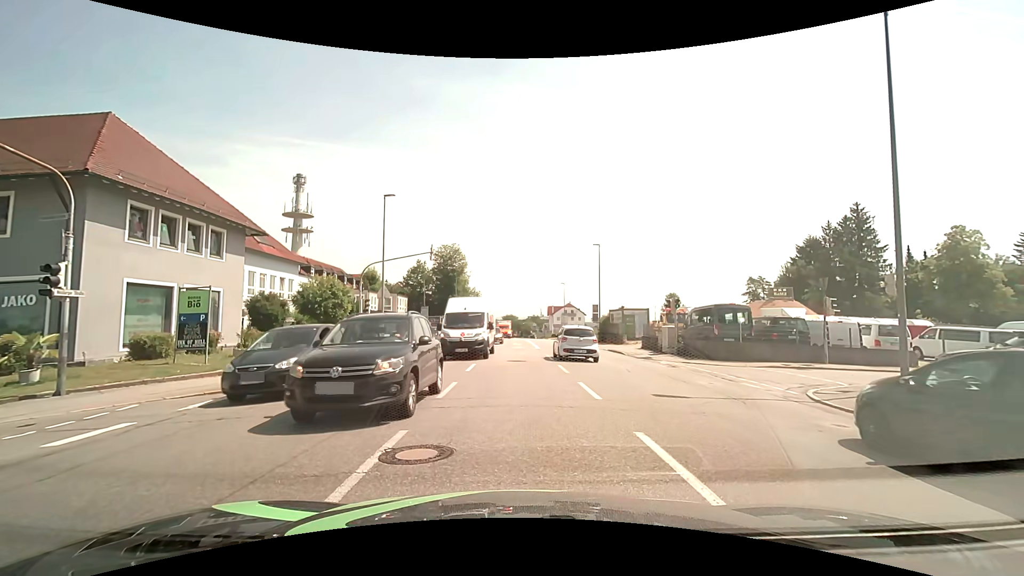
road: tertiary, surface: asphalt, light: Day
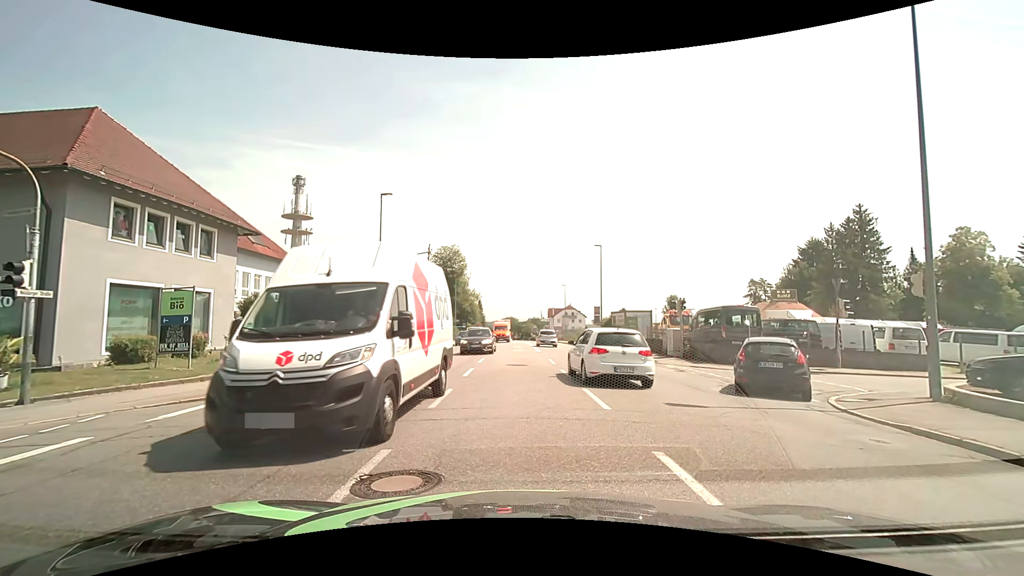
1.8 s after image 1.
(0.0, +0.8) m; 0°
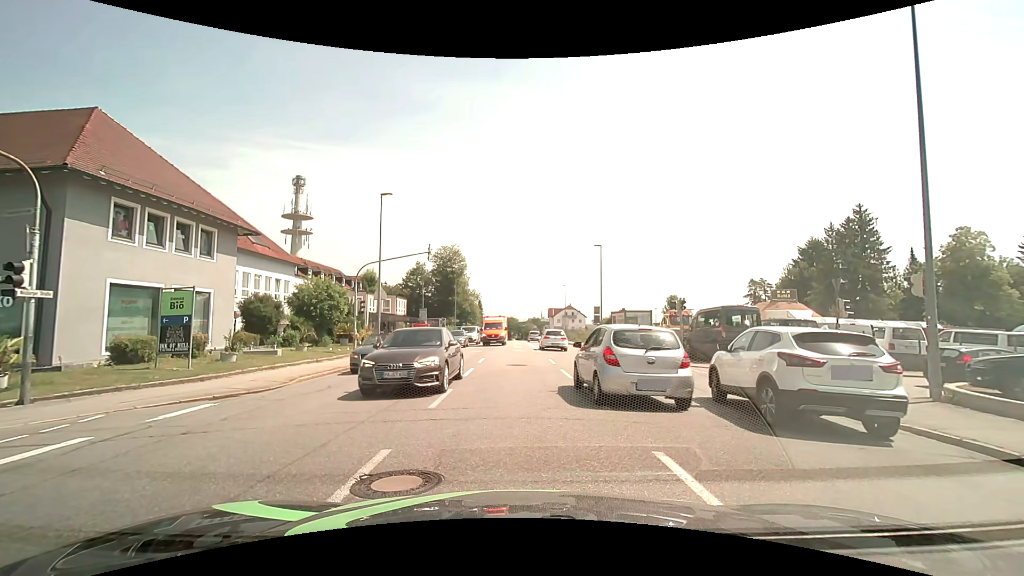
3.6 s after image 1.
(0.0, 0.0) m; 0°
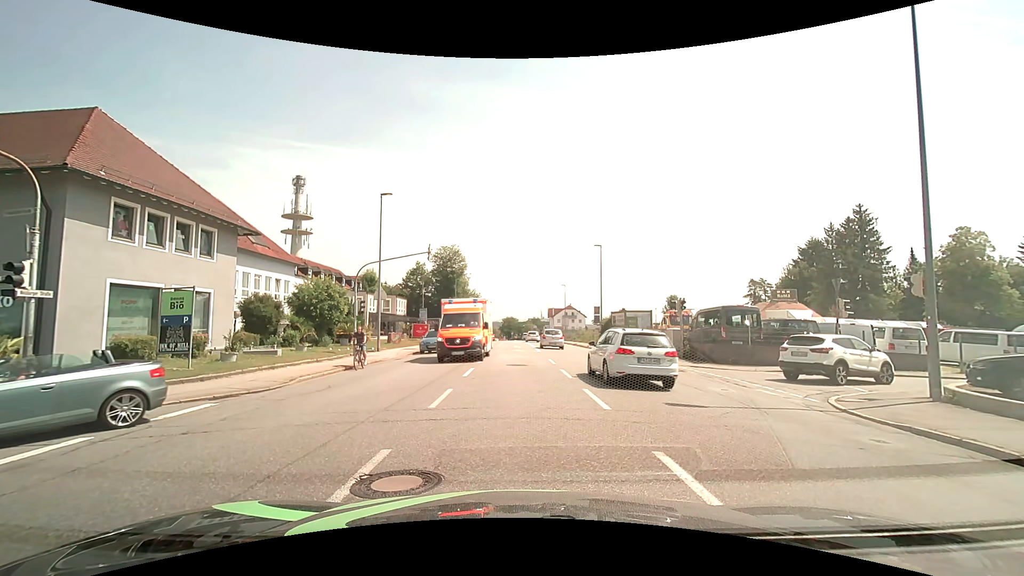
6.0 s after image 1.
(0.0, 0.0) m; 0°
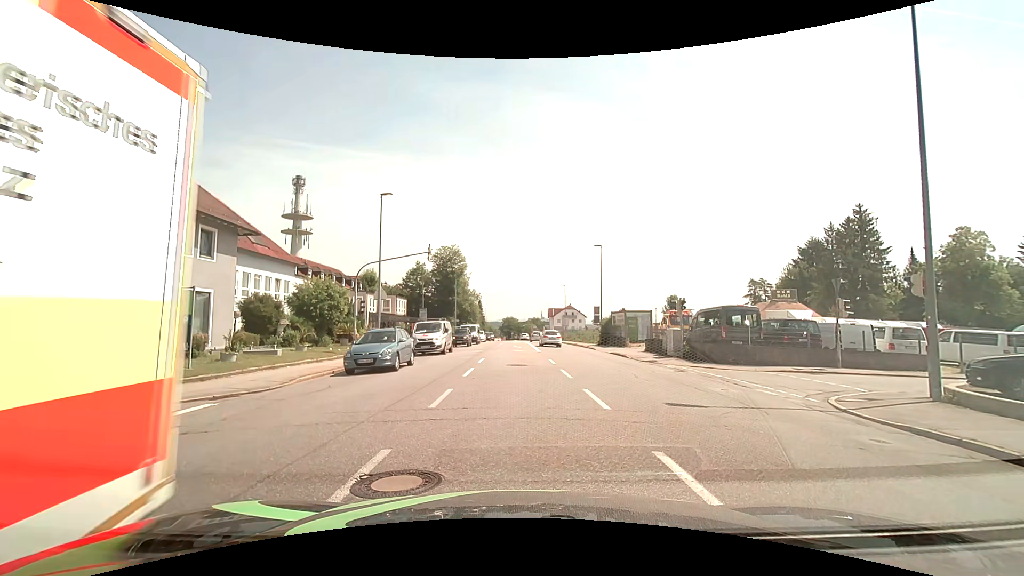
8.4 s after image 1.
(0.0, 0.0) m; 0°
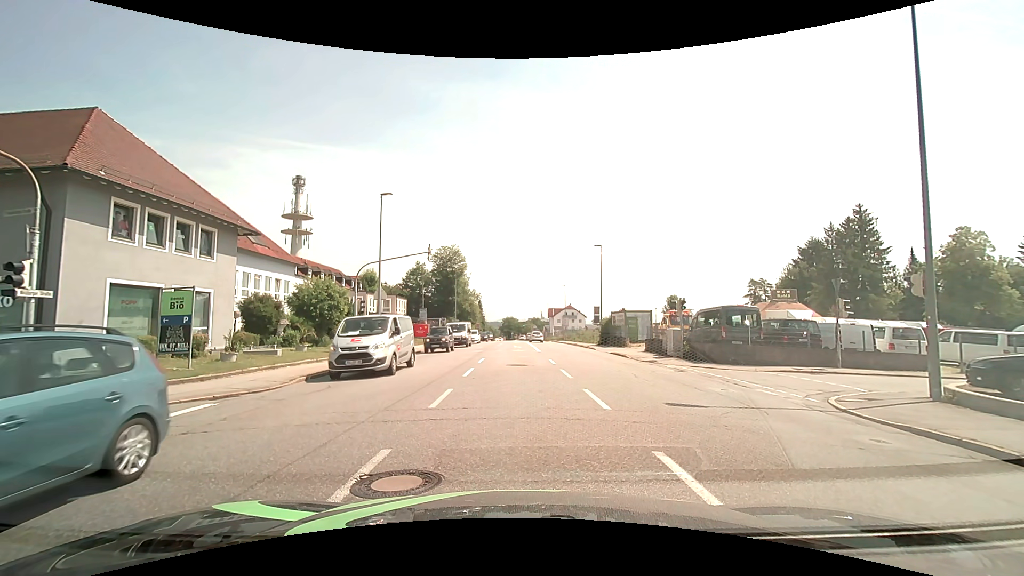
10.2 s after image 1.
(0.0, 0.0) m; 0°
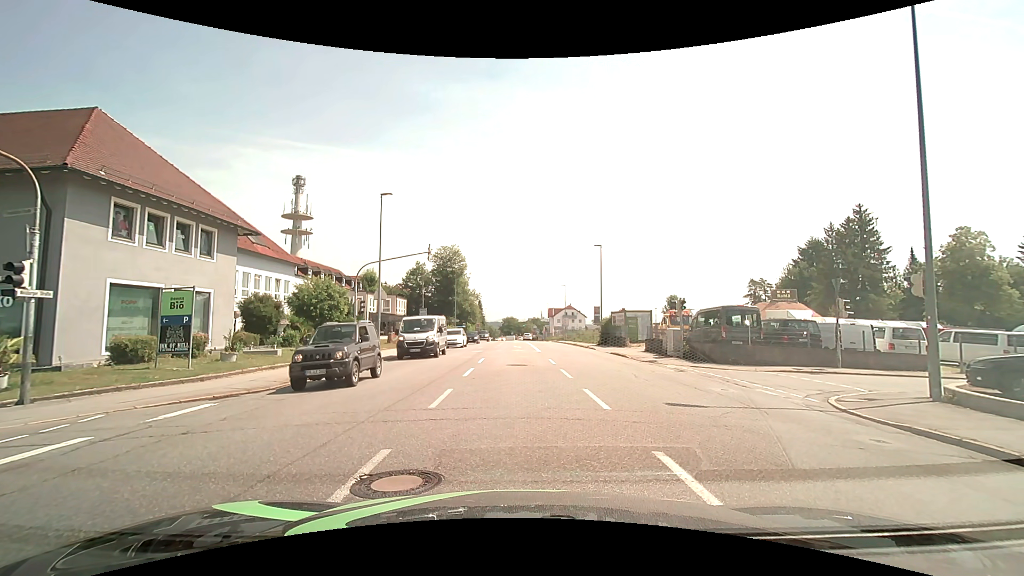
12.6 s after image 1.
(0.0, 0.0) m; 0°
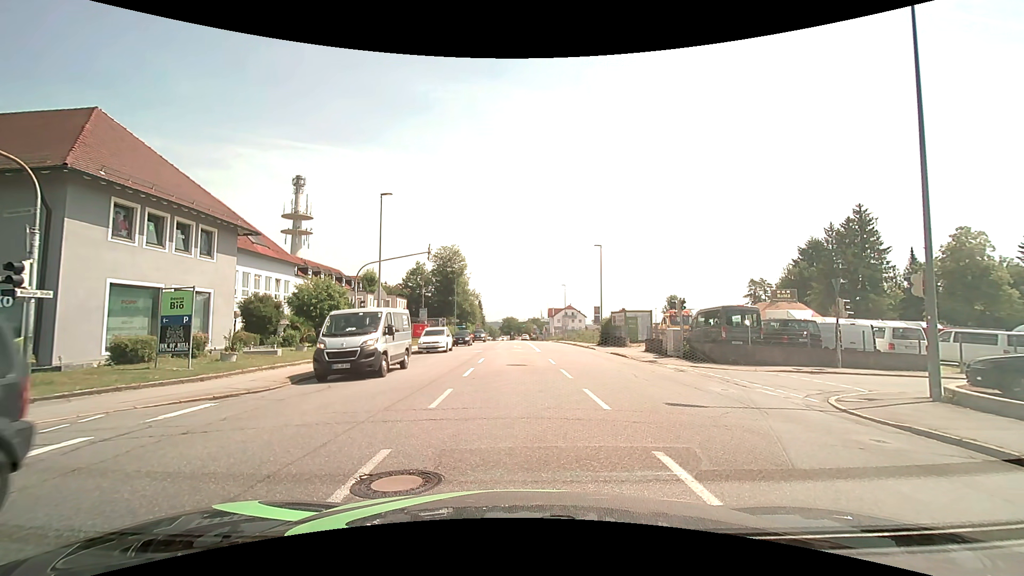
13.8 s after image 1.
(0.0, 0.0) m; 0°
